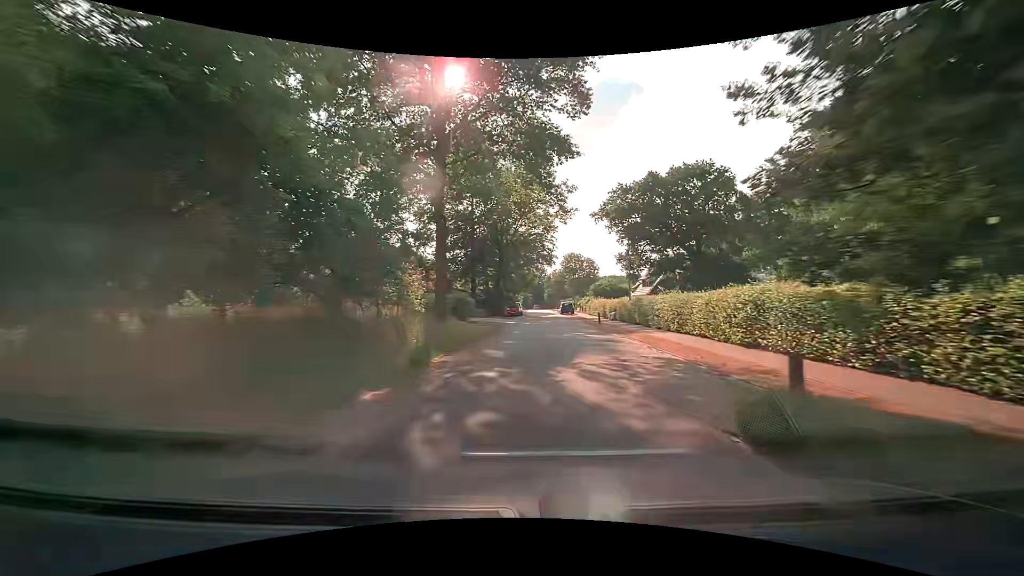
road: residential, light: Day
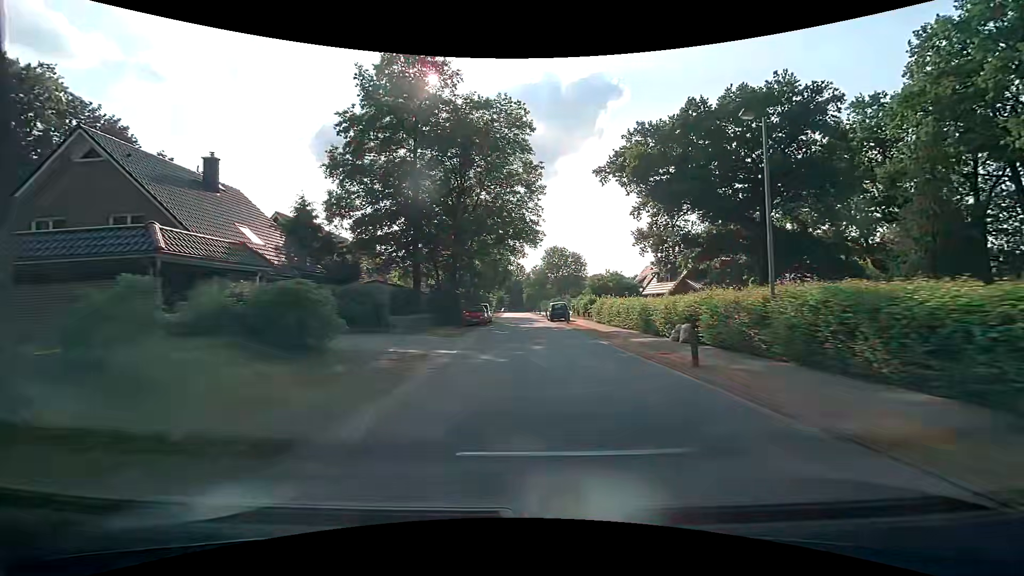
(+0.6, +22.1) m; +3°
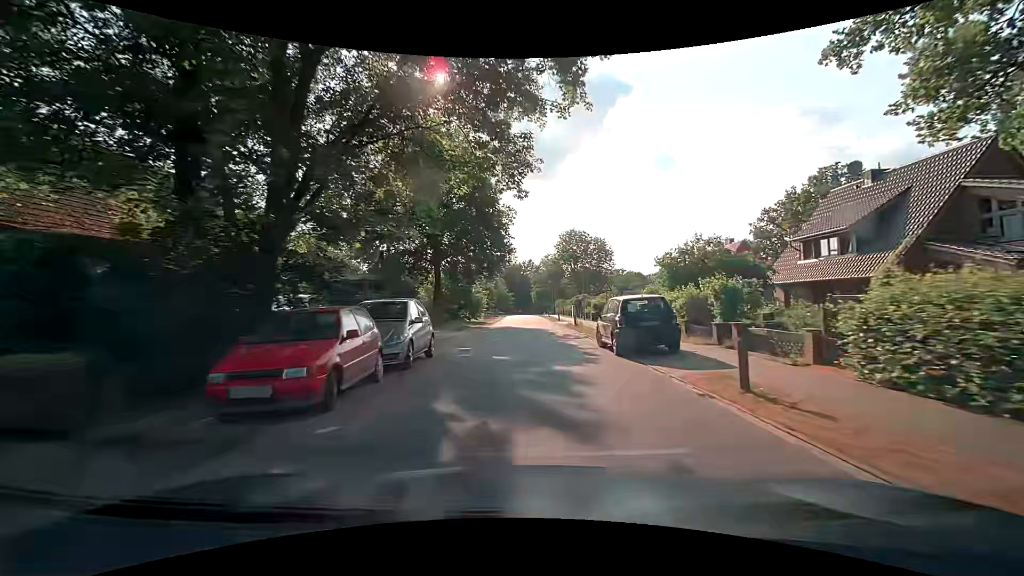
(-0.2, +29.4) m; -1°
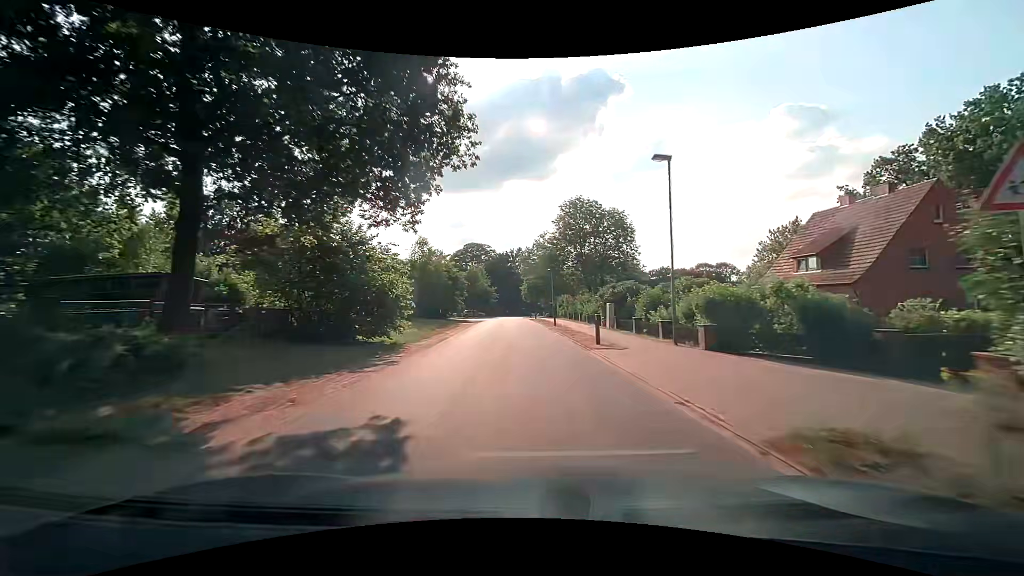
(+0.2, +29.2) m; +1°
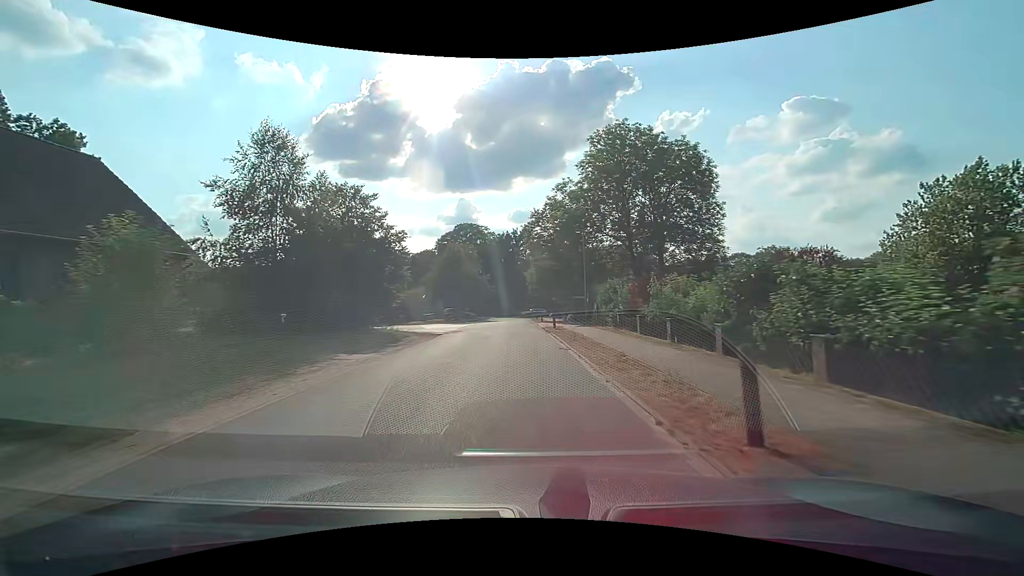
(0.0, +28.3) m; -1°
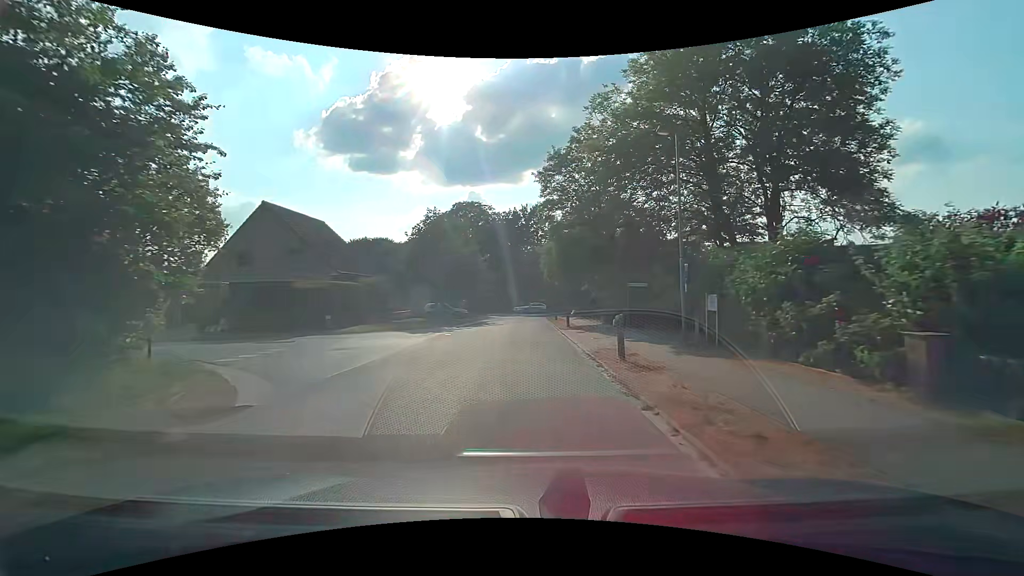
(-0.1, +17.2) m; -1°
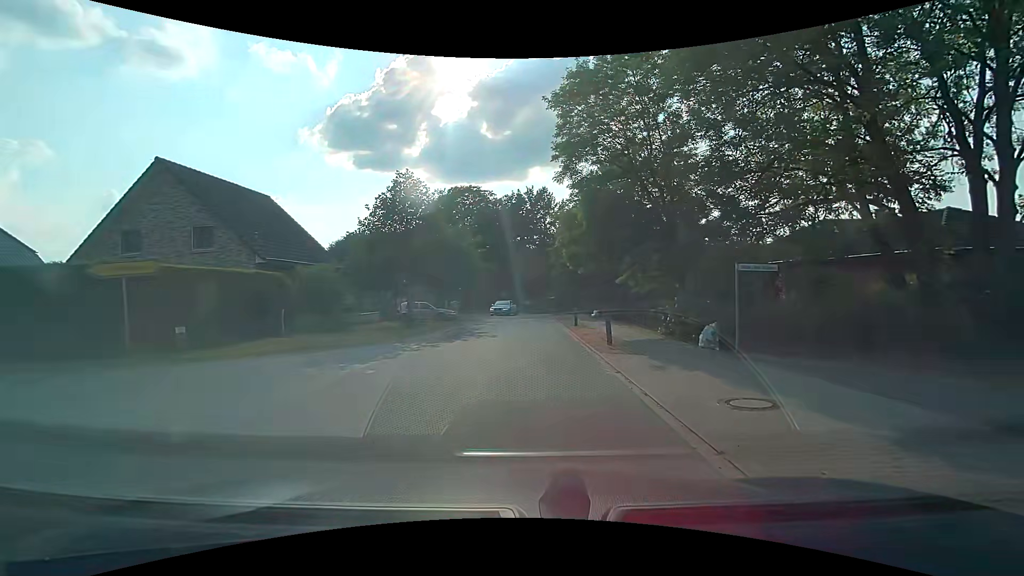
(0.0, +10.3) m; +1°
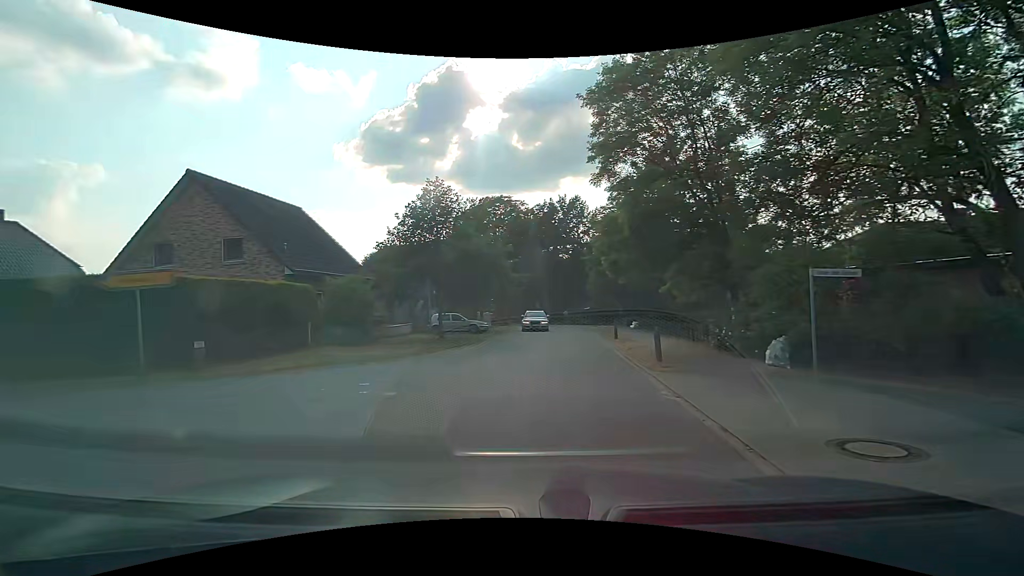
(0.0, +1.4) m; -4°
(-5, +8) (-15, +10) (-25, +11) (-35, +11) (-45, +12) (-55, +13) (-65, +13) (-75, +14) (-85, +15) (-95, +15) m
